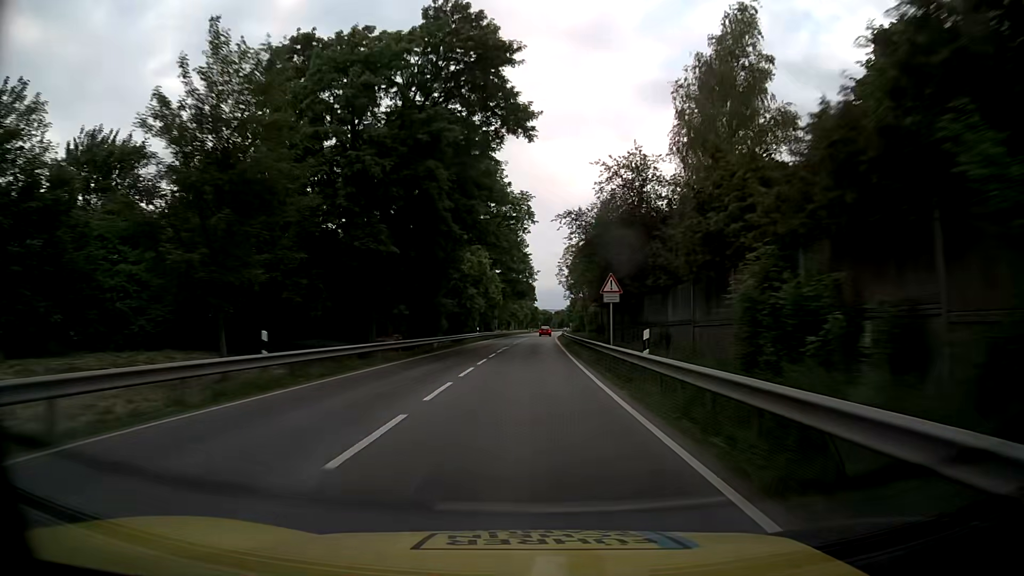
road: primary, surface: asphalt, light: Day
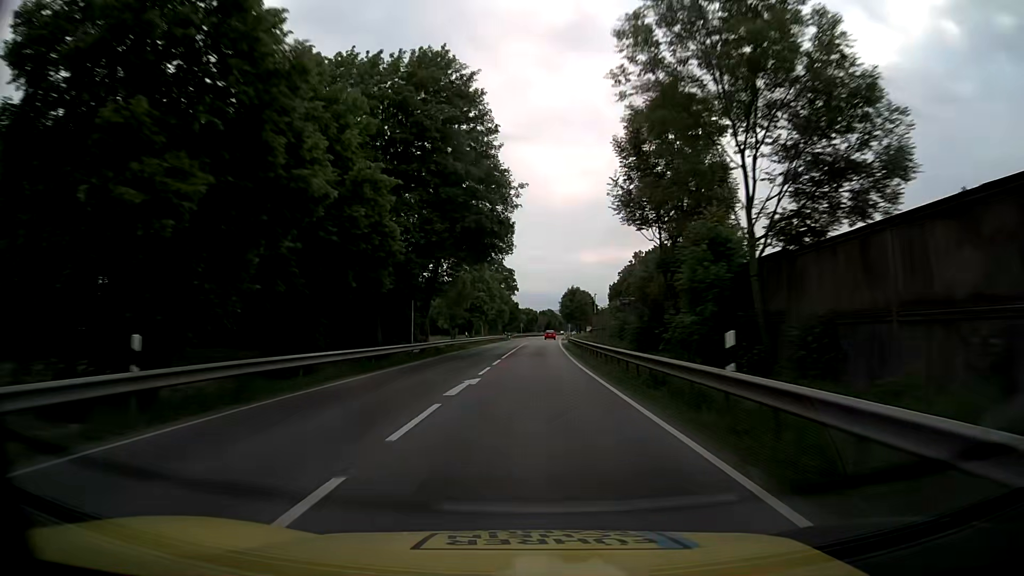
(+0.2, +58.5) m; +1°
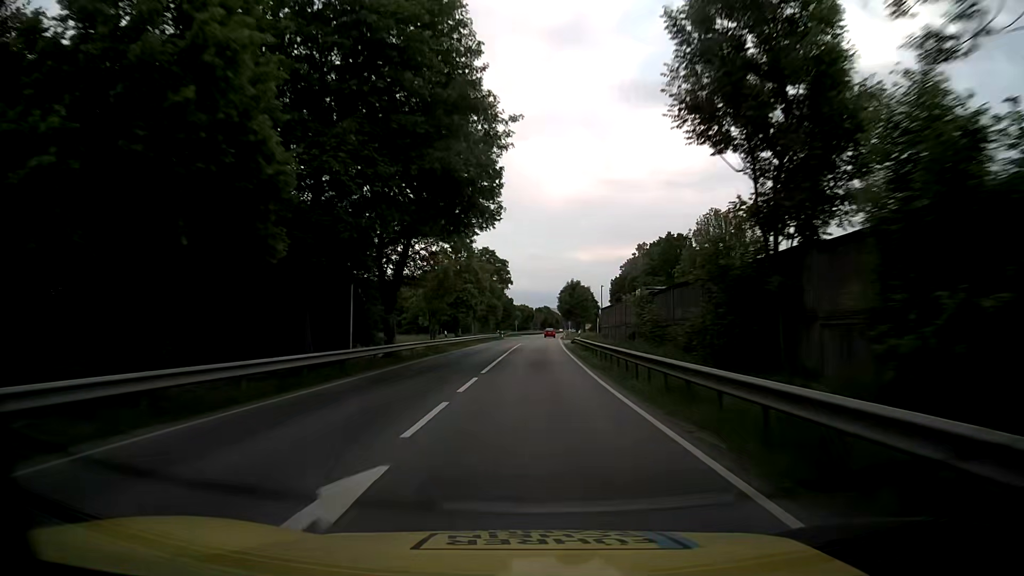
(+0.1, +11.7) m; +1°
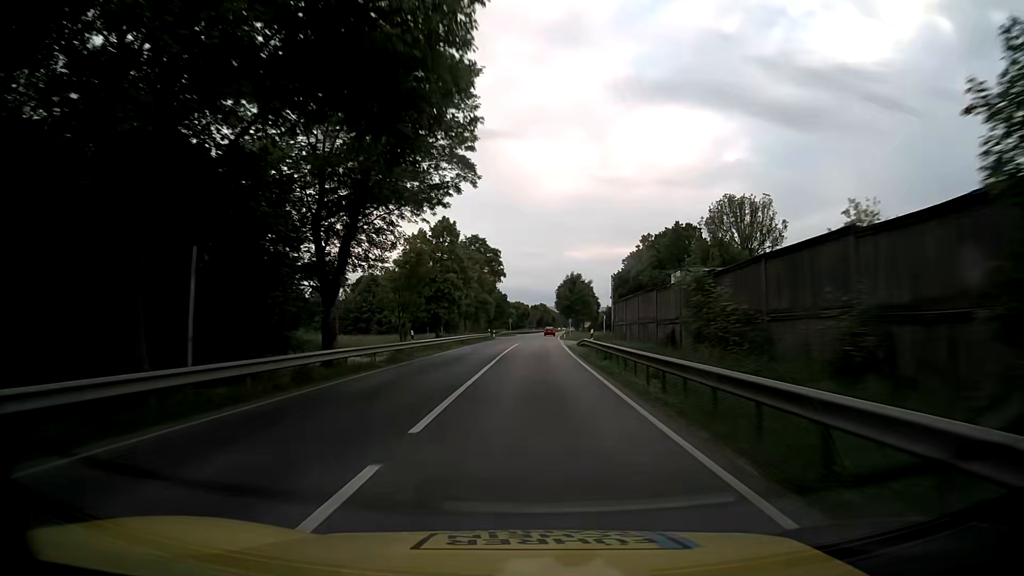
(+0.1, +11.8) m; +1°
(0, +10) (0, +20) (0, +30) (0, +40) (+1, +50) (+1, +60) (+1, +70) (+2, +80) (+2, +90) (+3, +100) m
